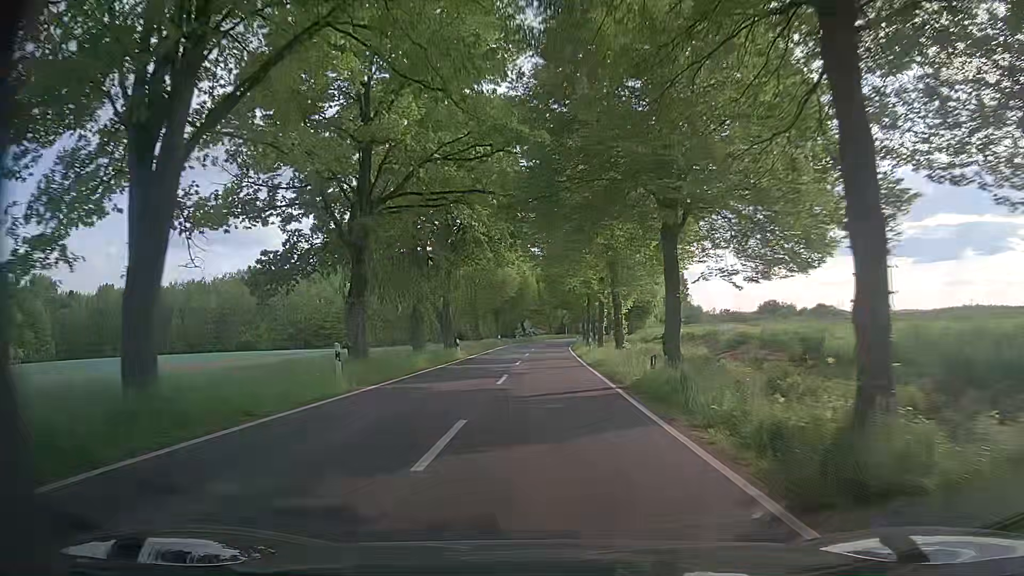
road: tertiary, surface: asphalt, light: Day
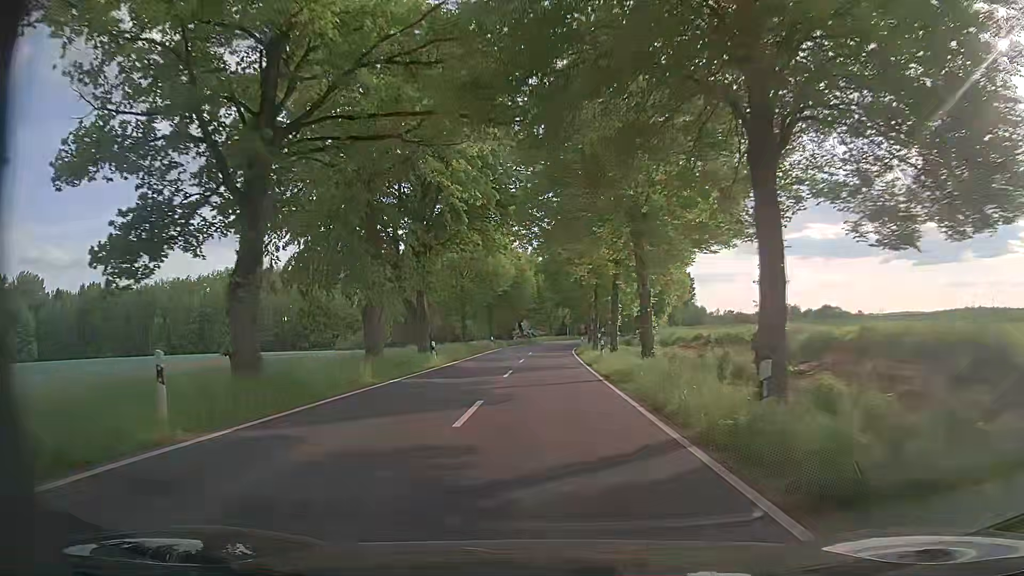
(-0.1, +8.7) m; 0°
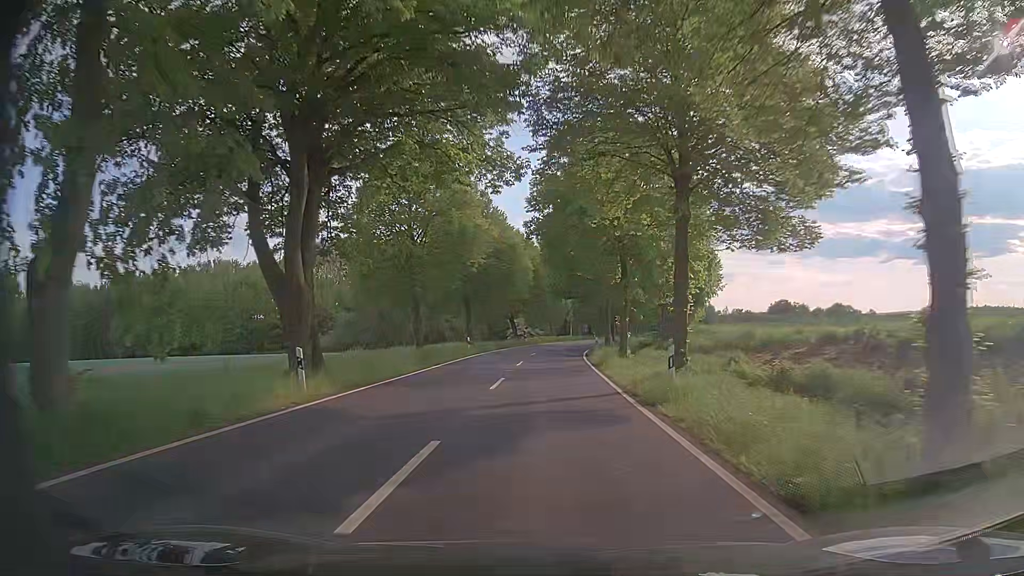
(-0.1, +17.5) m; 0°
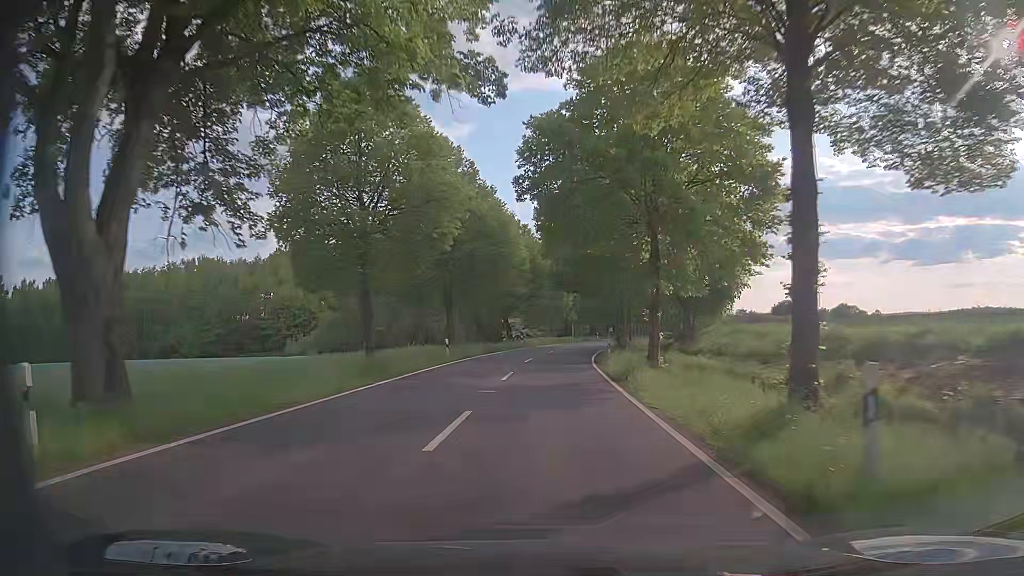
(0.0, +8.8) m; 0°
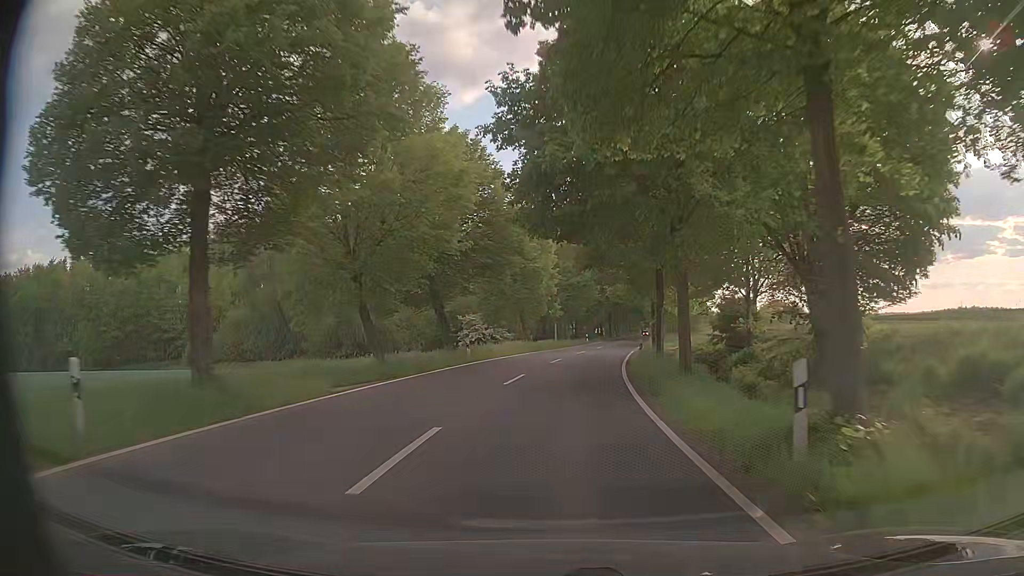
(+0.3, +26.2) m; +2°
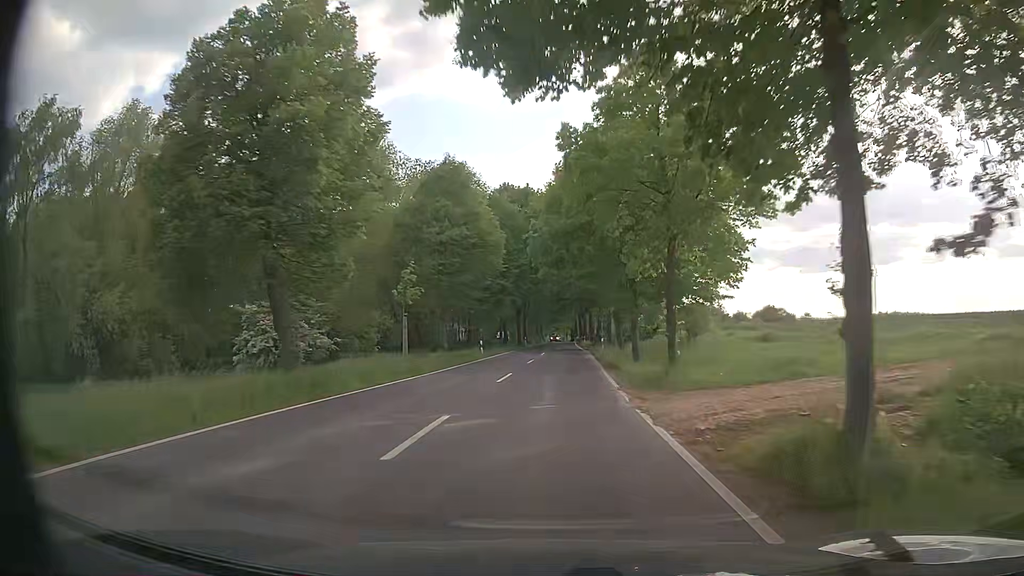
(+2.2, +34.2) m; +8°
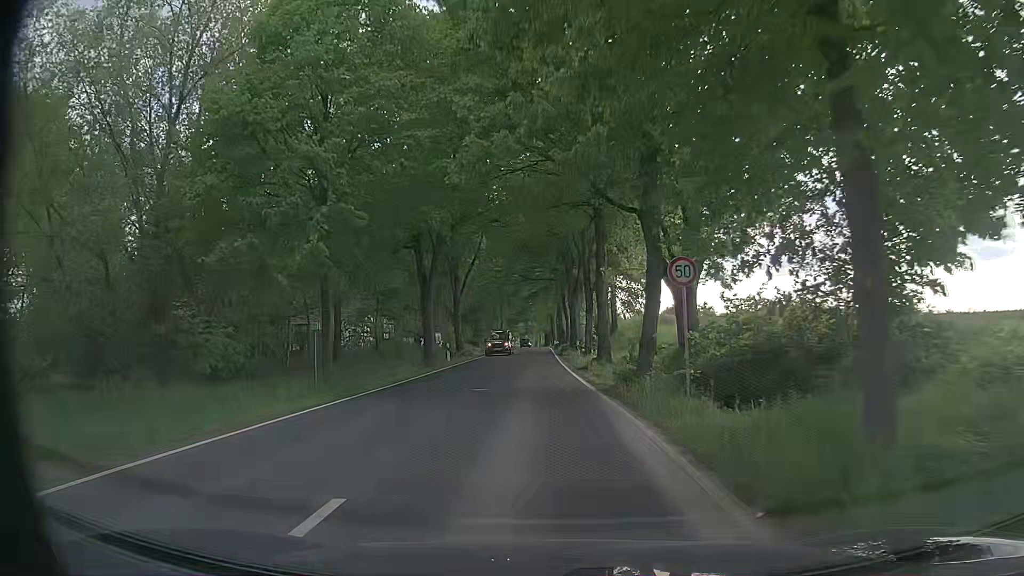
(+1.2, +41.7) m; +2°
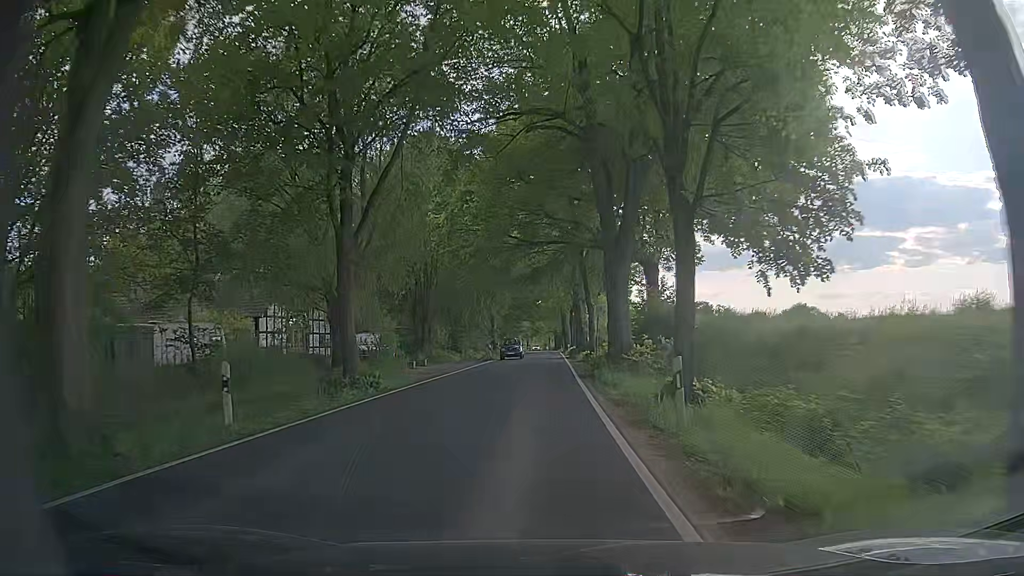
(+0.1, +25.1) m; +1°
(0, +10) (-1, +20) (-1, +30) (-1, +40) (-1, +50) (-2, +60) (-2, +70) (-2, +80) (-2, +90) (-2, +100) m
